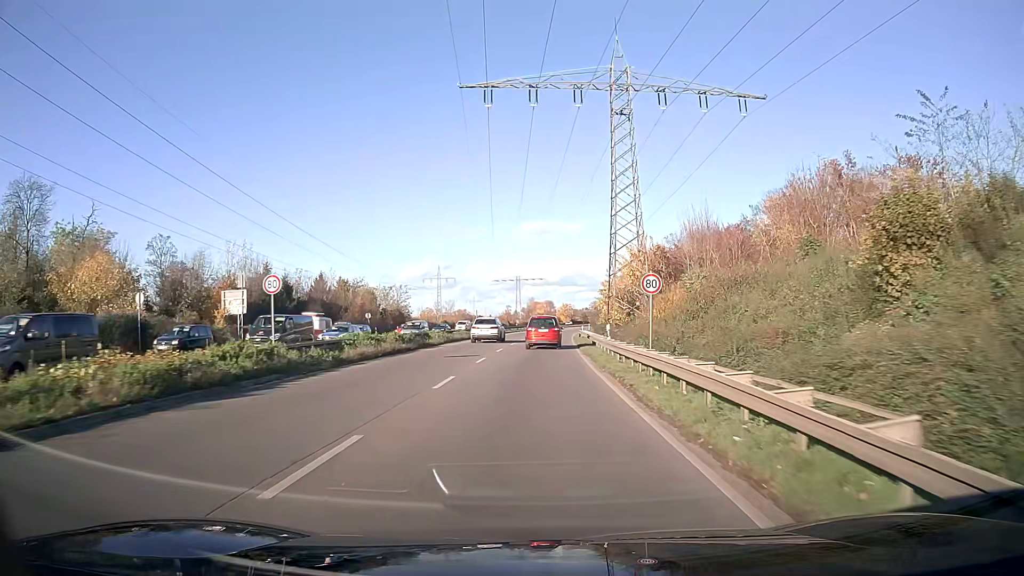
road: trunk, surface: asphalt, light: Day
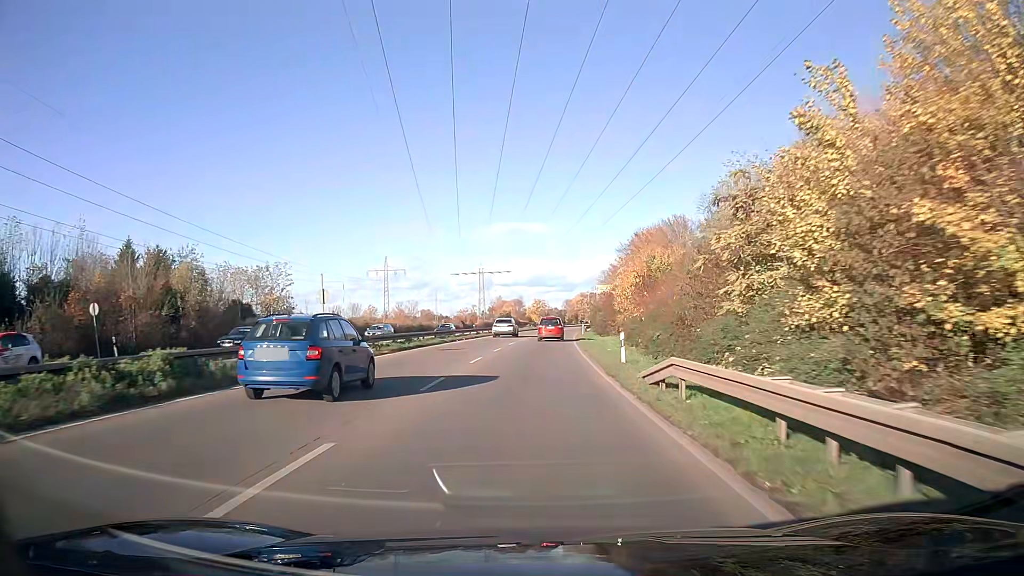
(+1.0, +45.2) m; +3°
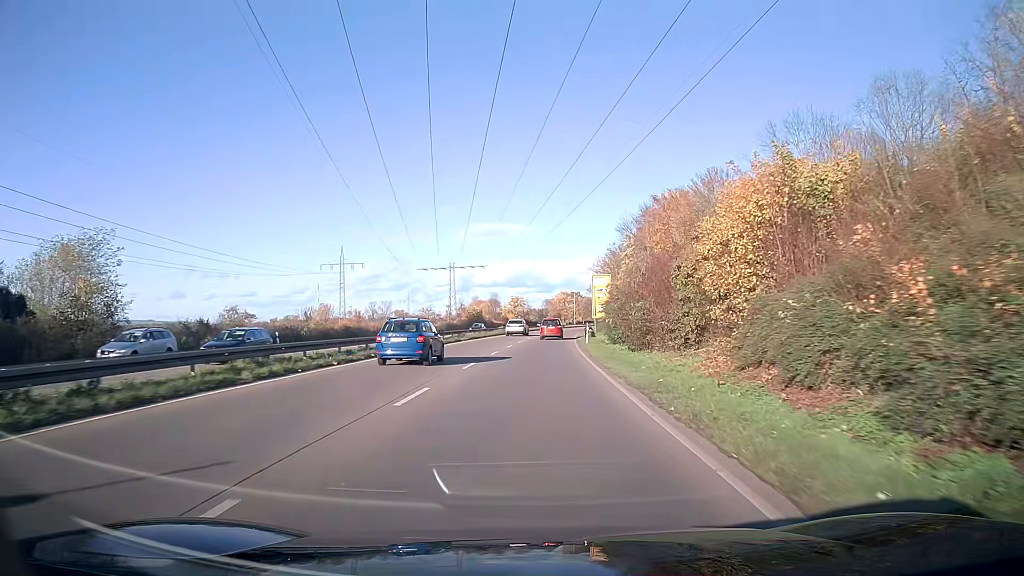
(+0.5, +29.2) m; +2°
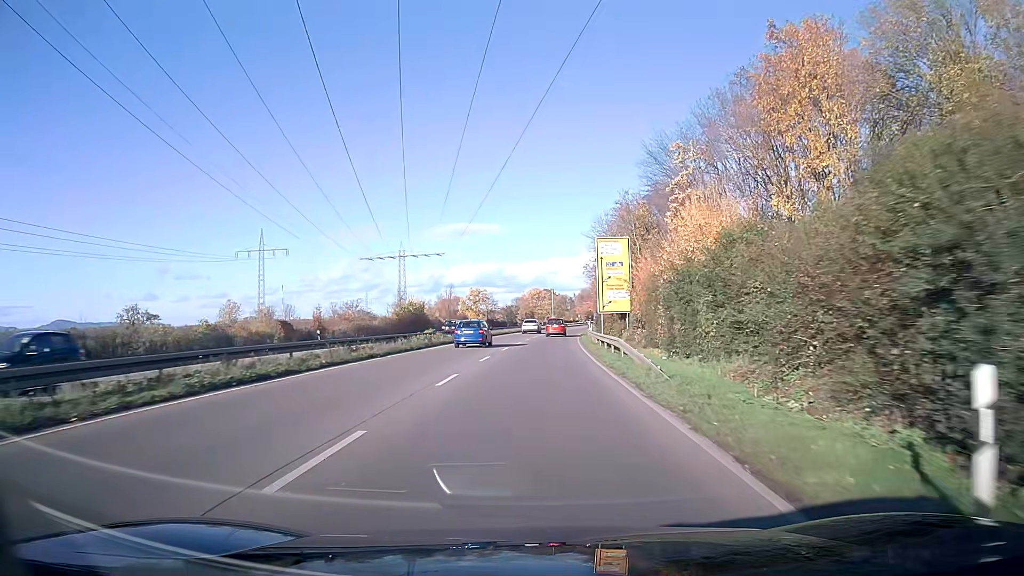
(+0.9, +41.2) m; +3°
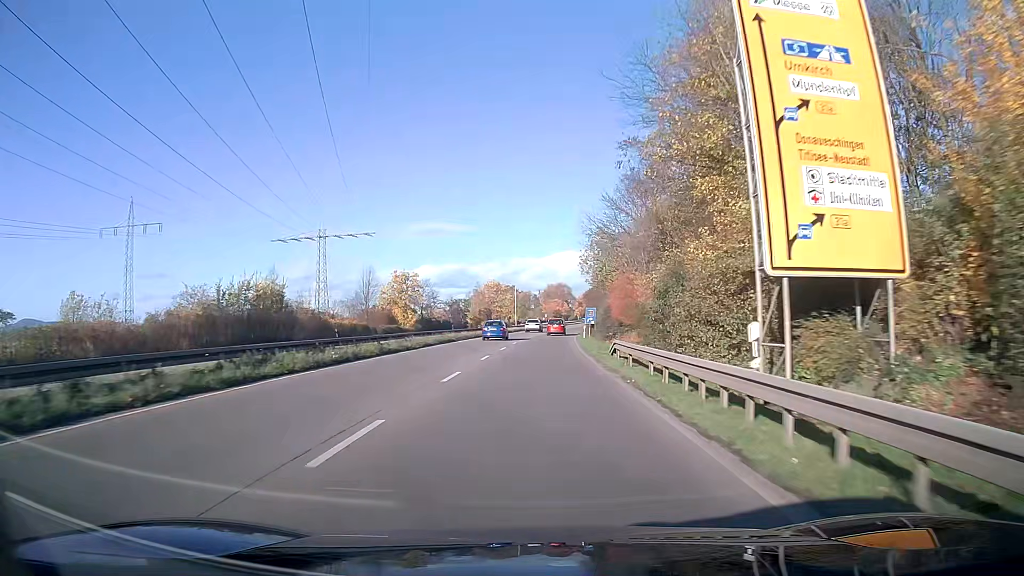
(+1.2, +43.6) m; +3°
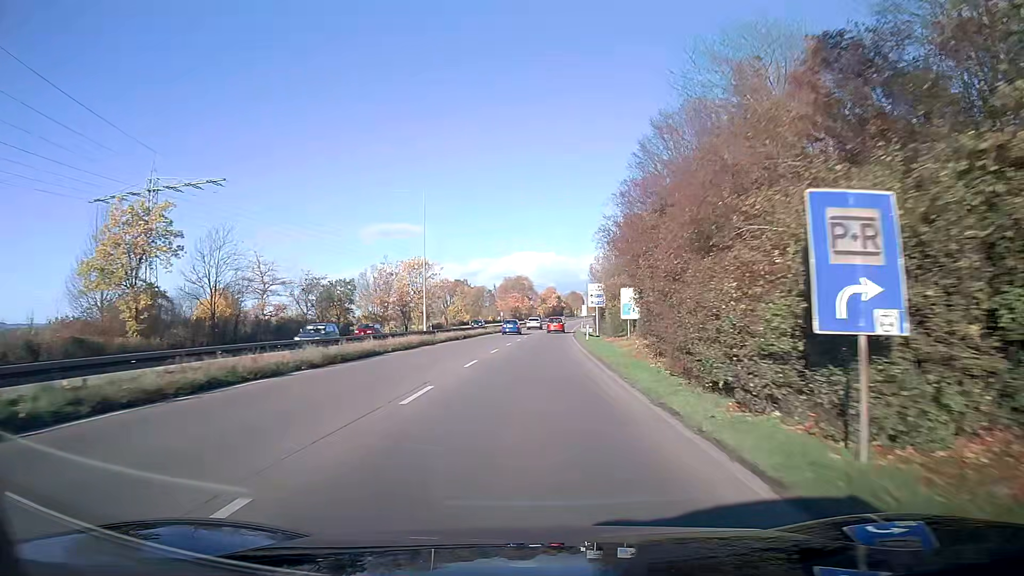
(+1.9, +57.5) m; +3°
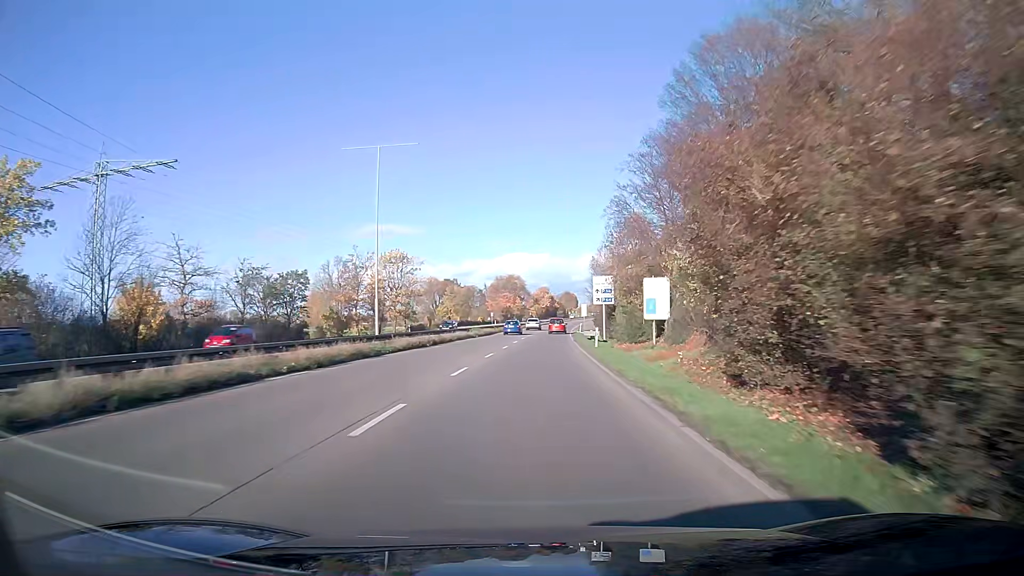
(+0.1, +11.9) m; +1°
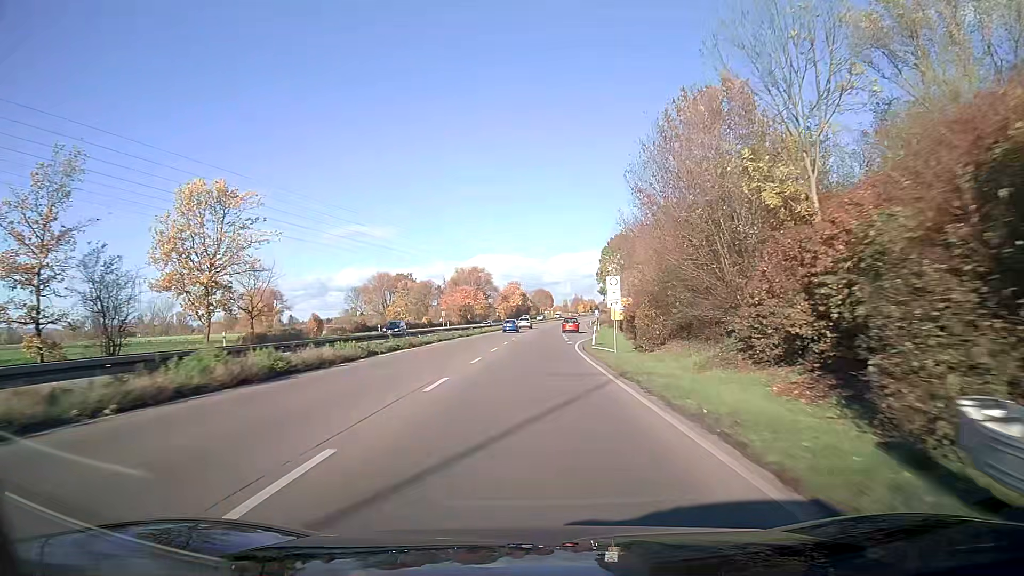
(+1.1, +48.4) m; +2°
